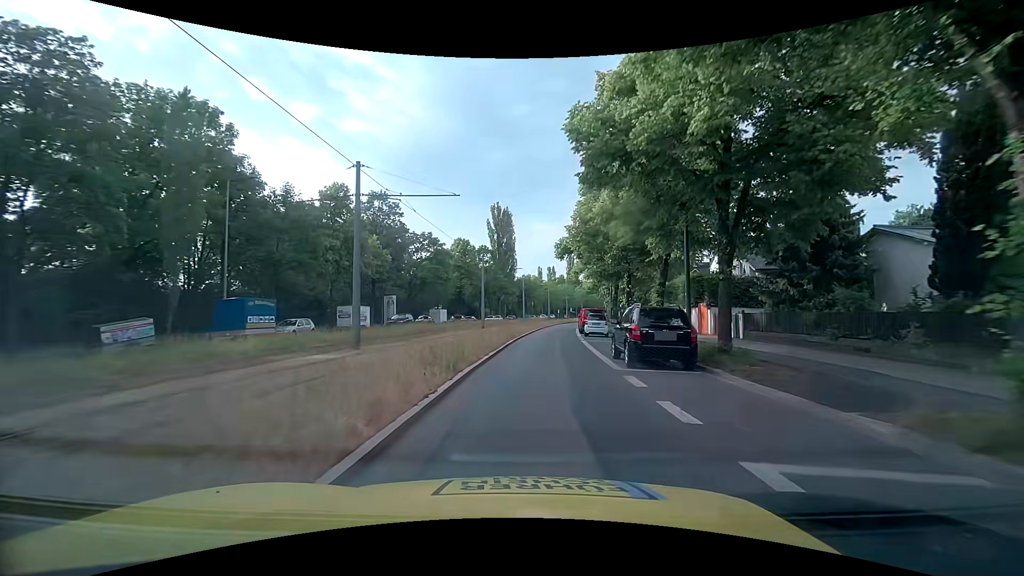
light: Day
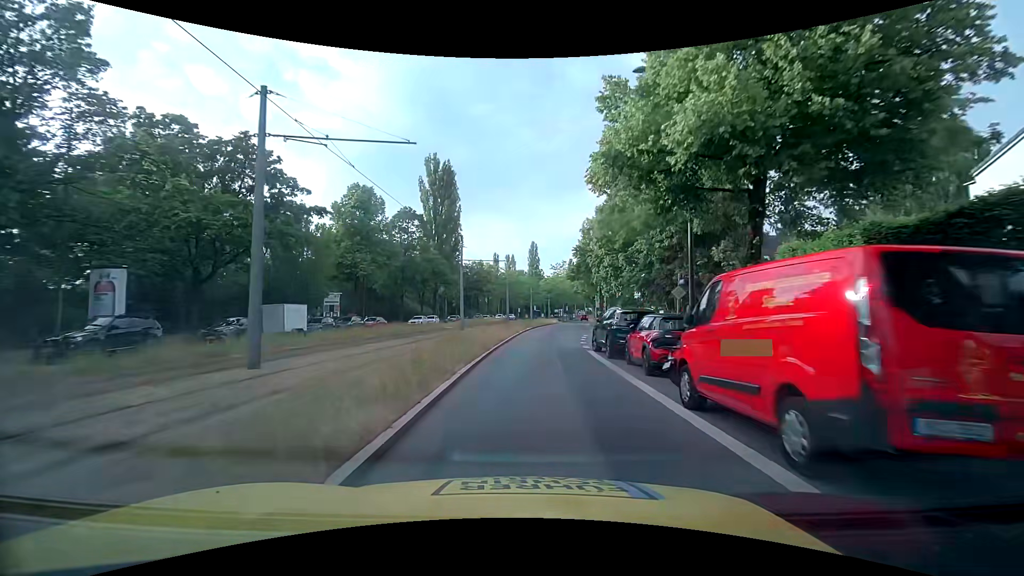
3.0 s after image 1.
(+1.6, +34.8) m; +5°
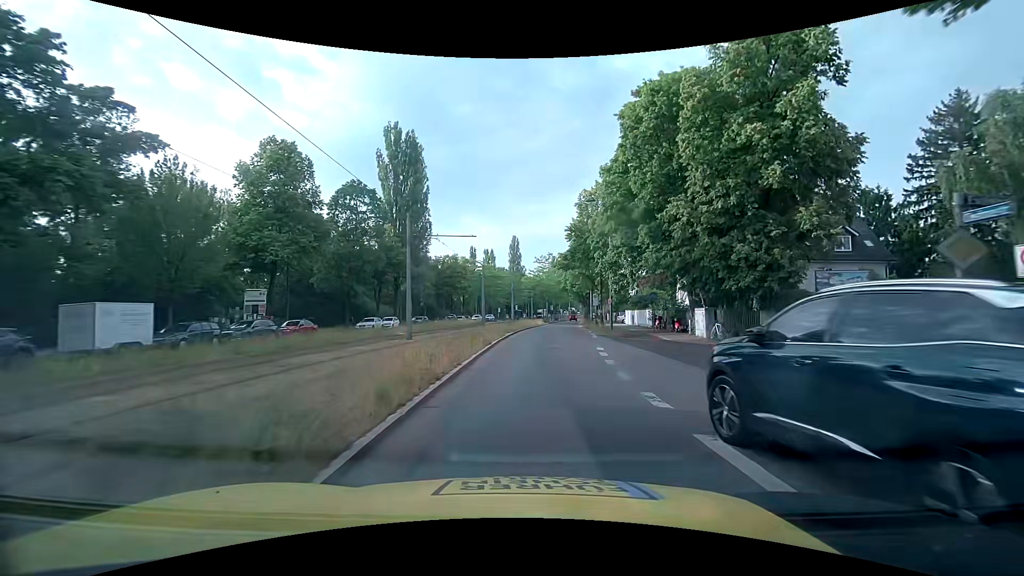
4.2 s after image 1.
(+0.2, +13.2) m; +2°
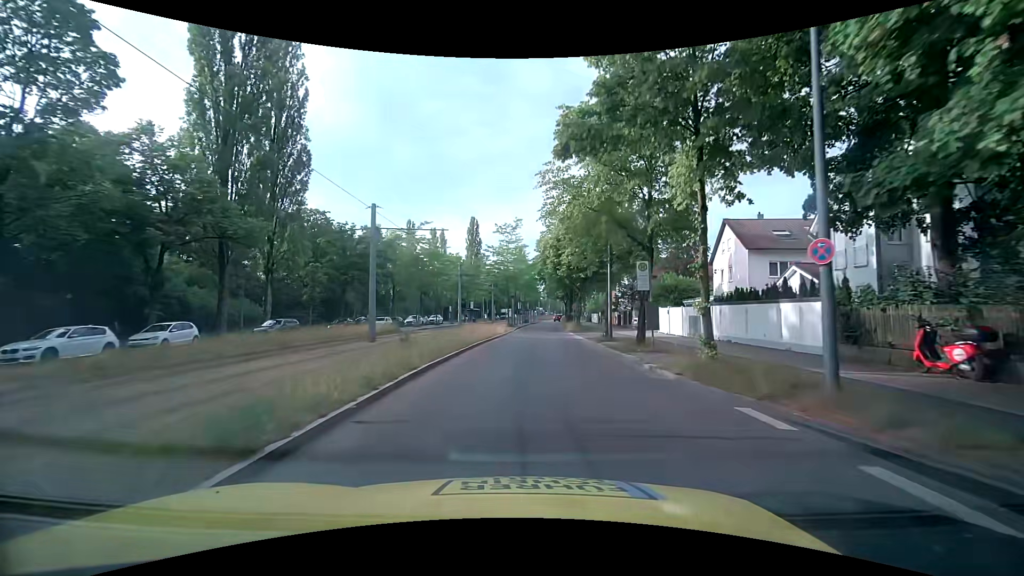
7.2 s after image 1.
(+1.3, +31.1) m; +3°
(0, +10) (+1, +20) (+1, +30) (+2, +40) (+2, +50) (+3, +60) (+4, +70) (+5, +80) (+5, +90) (+6, +100) m
